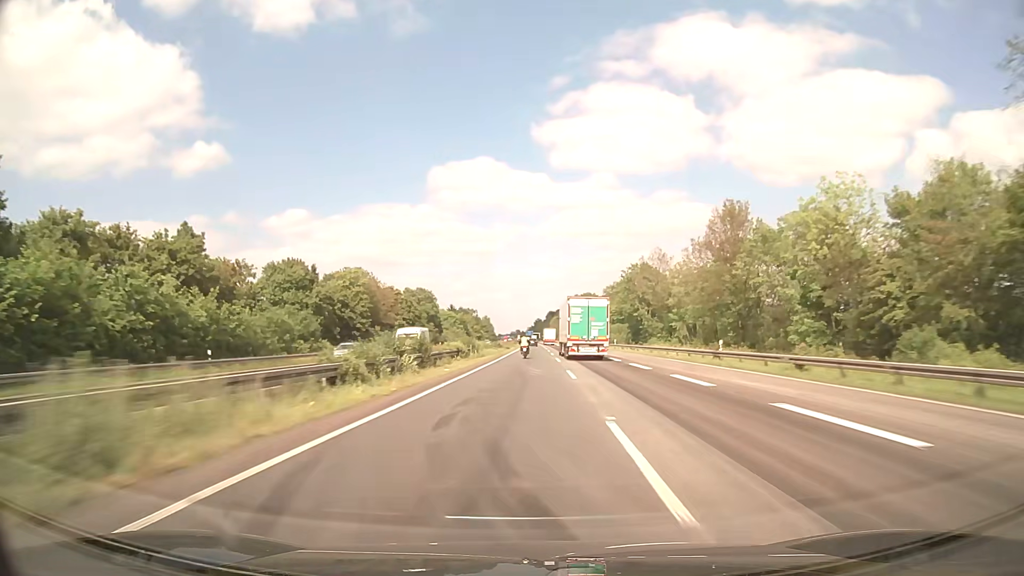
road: motorway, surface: asphalt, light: Day
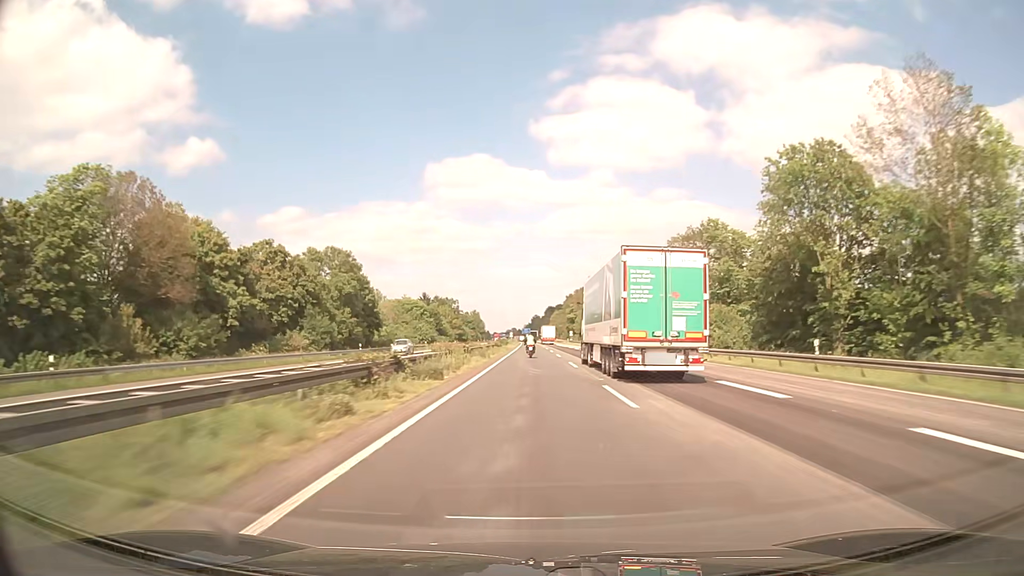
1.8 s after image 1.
(+0.1, +64.3) m; 0°
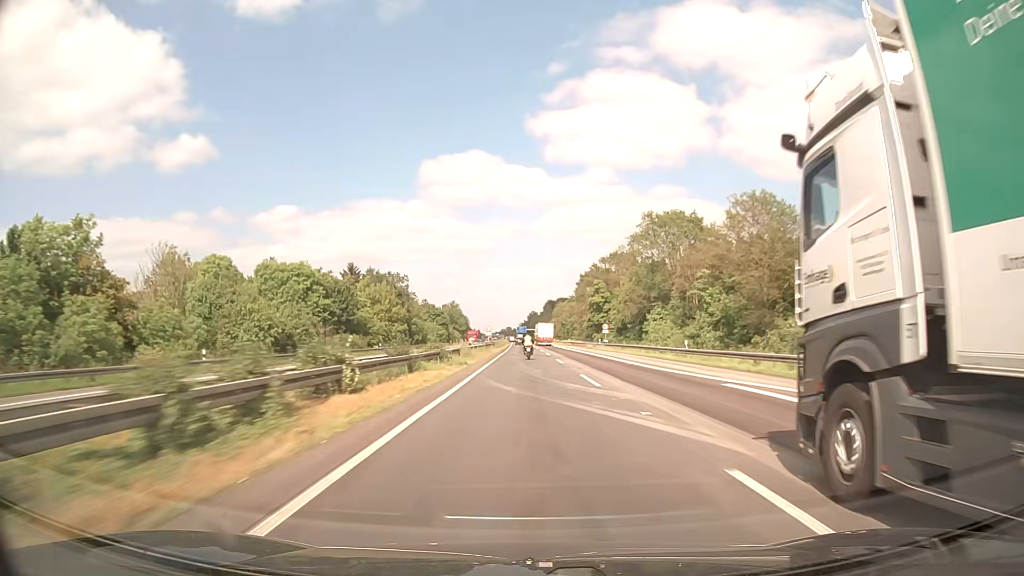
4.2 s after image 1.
(+0.3, +84.9) m; 0°
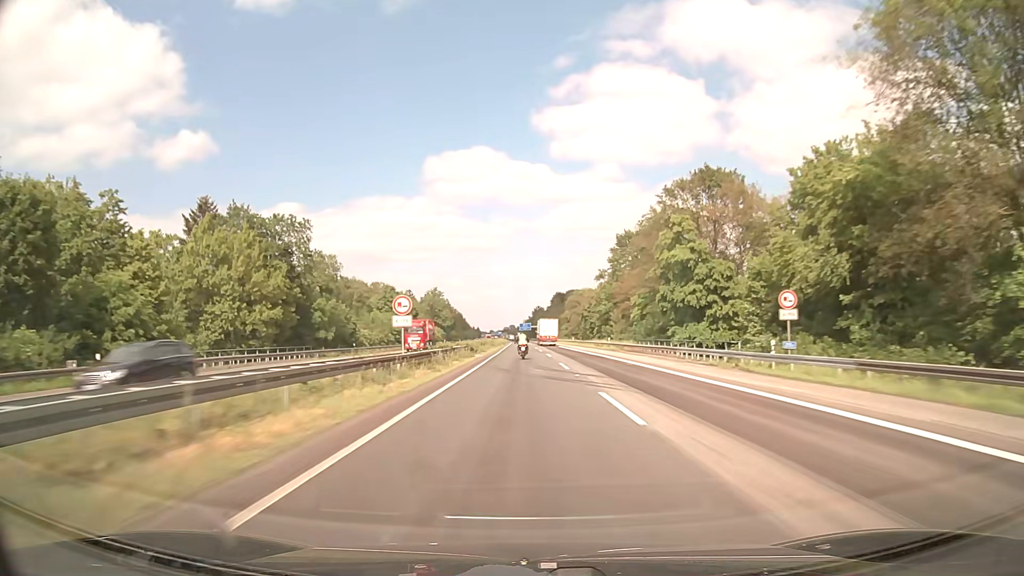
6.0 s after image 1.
(+0.1, +63.1) m; 0°
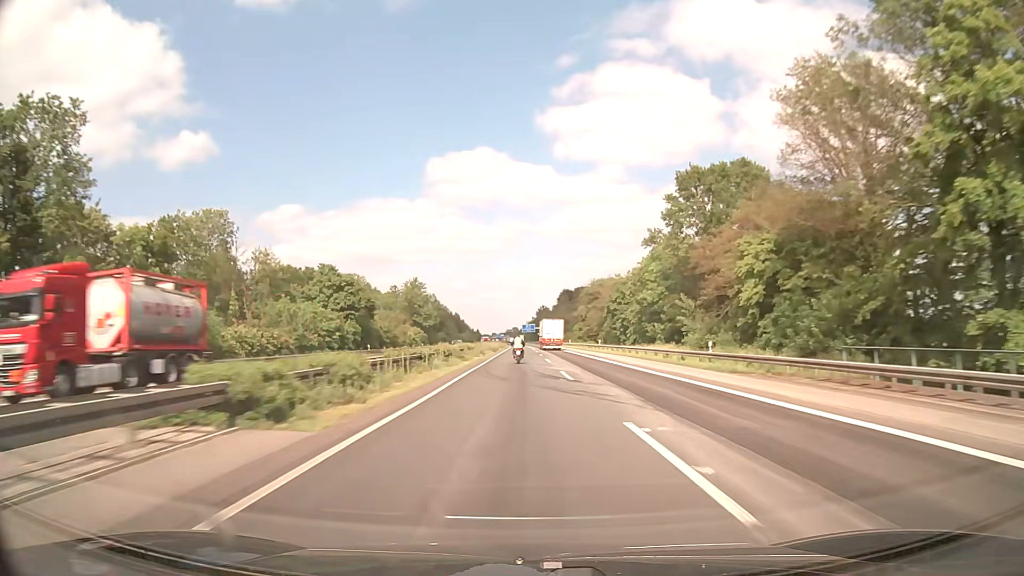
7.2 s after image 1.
(-0.1, +41.8) m; 0°
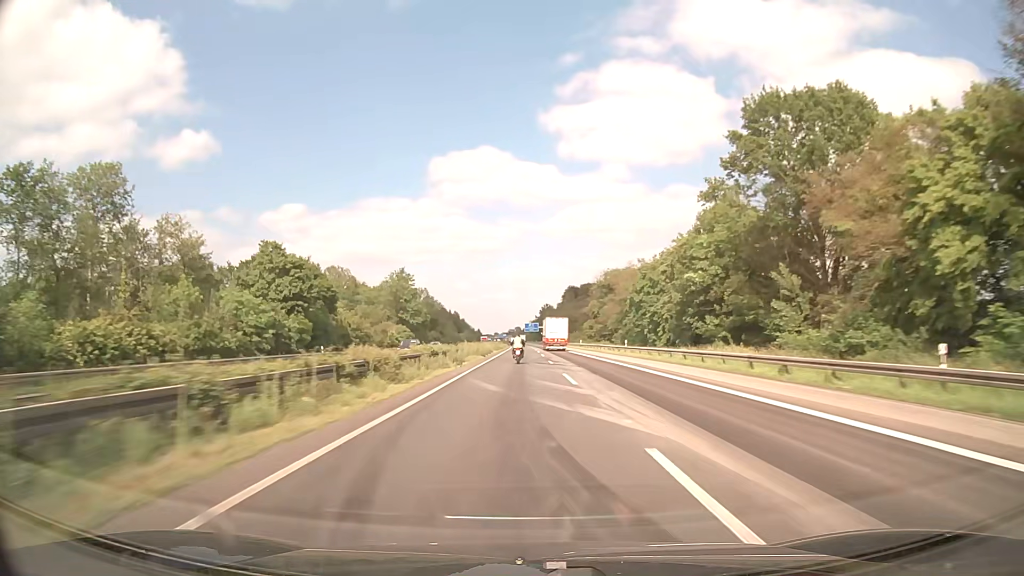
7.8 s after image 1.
(-0.1, +20.8) m; 0°
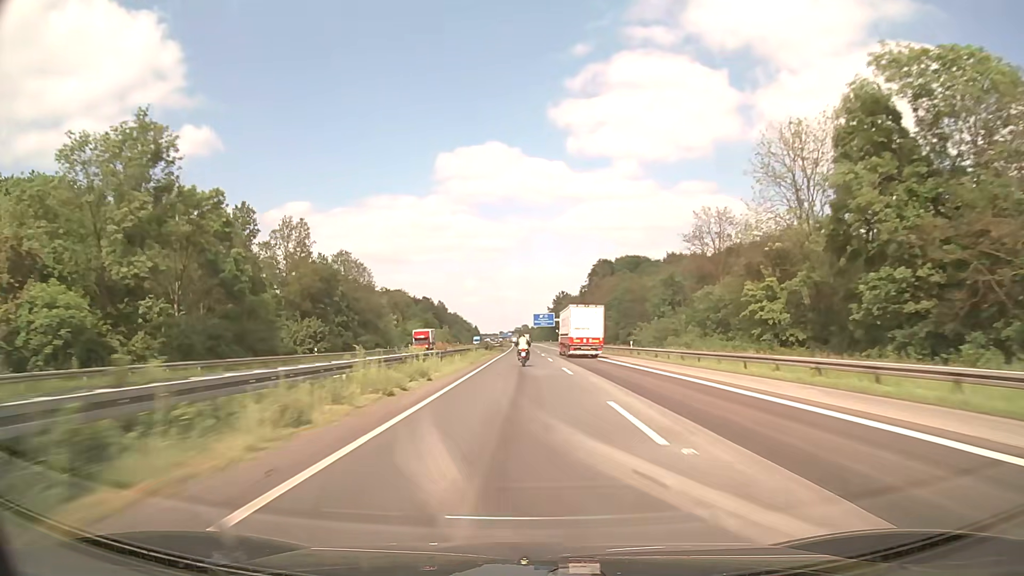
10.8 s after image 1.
(-0.7, +102.9) m; -1°
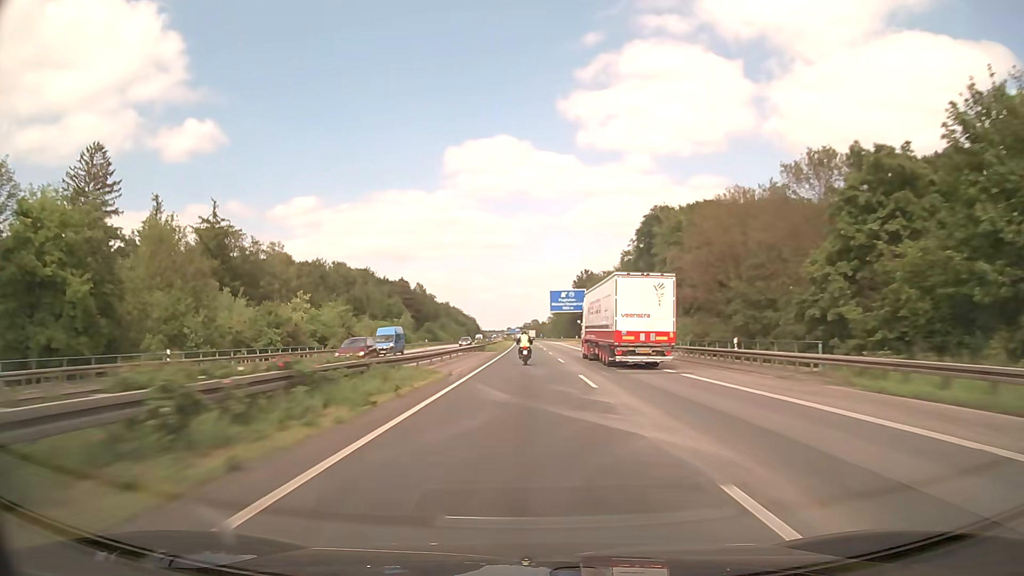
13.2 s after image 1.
(-0.4, +81.1) m; -1°
(0, +10) (0, +20) (0, +30) (0, +40) (0, +50) (0, +60) (0, +70) (-1, +80) (-1, +90) (-1, +100) m
